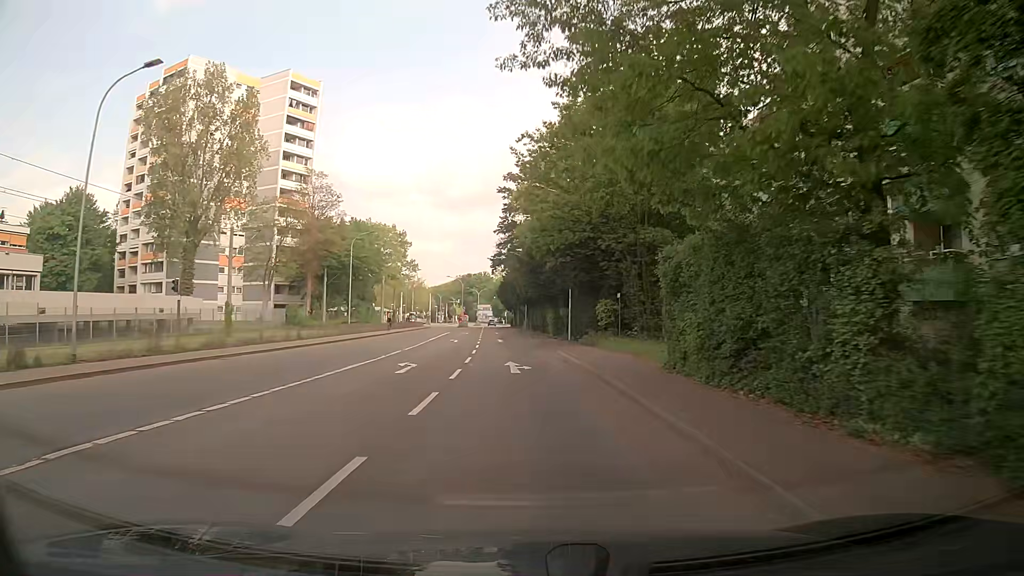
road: secondary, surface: asphalt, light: Day
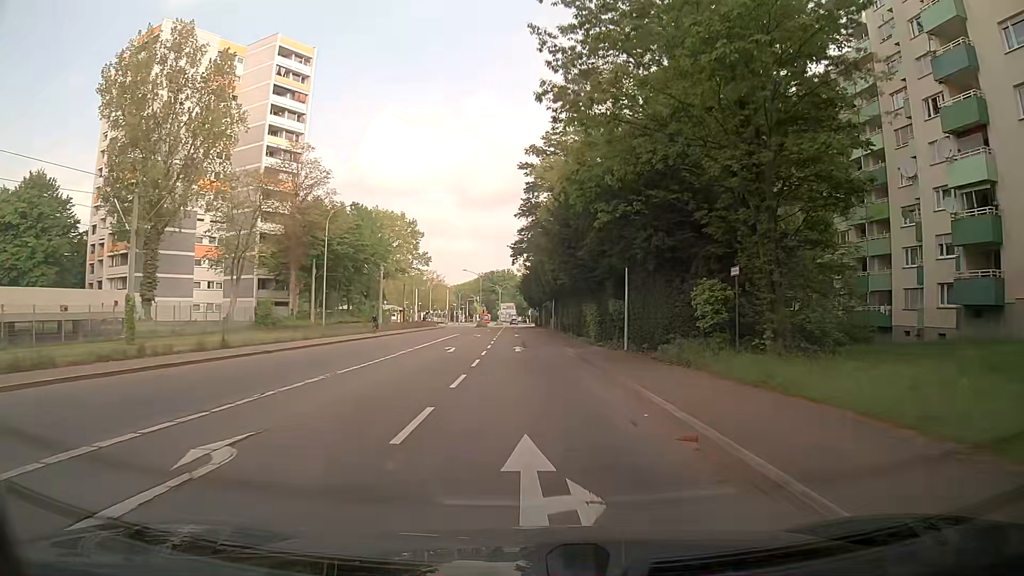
(-0.2, +14.5) m; -1°
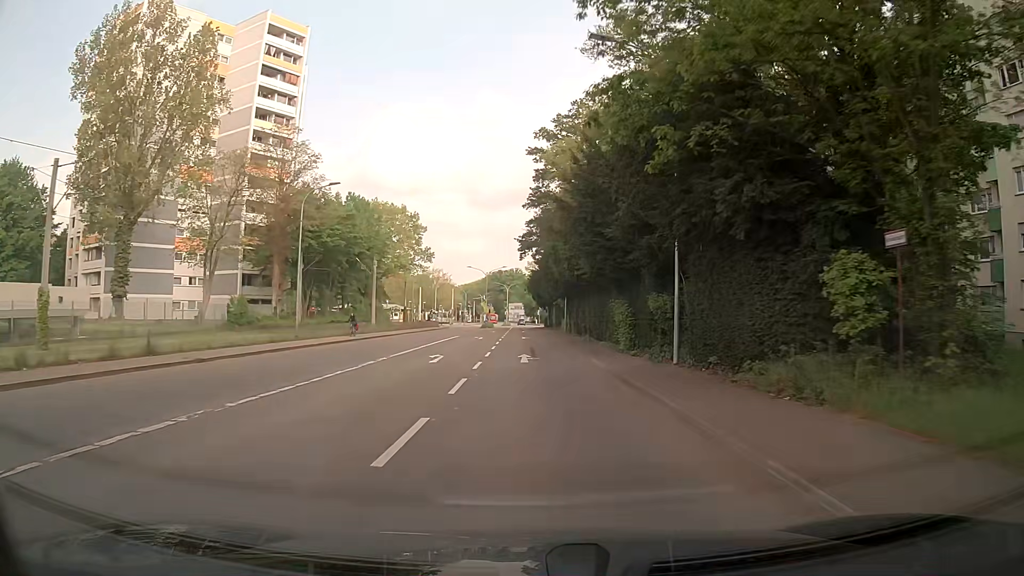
(-0.1, +7.2) m; -1°
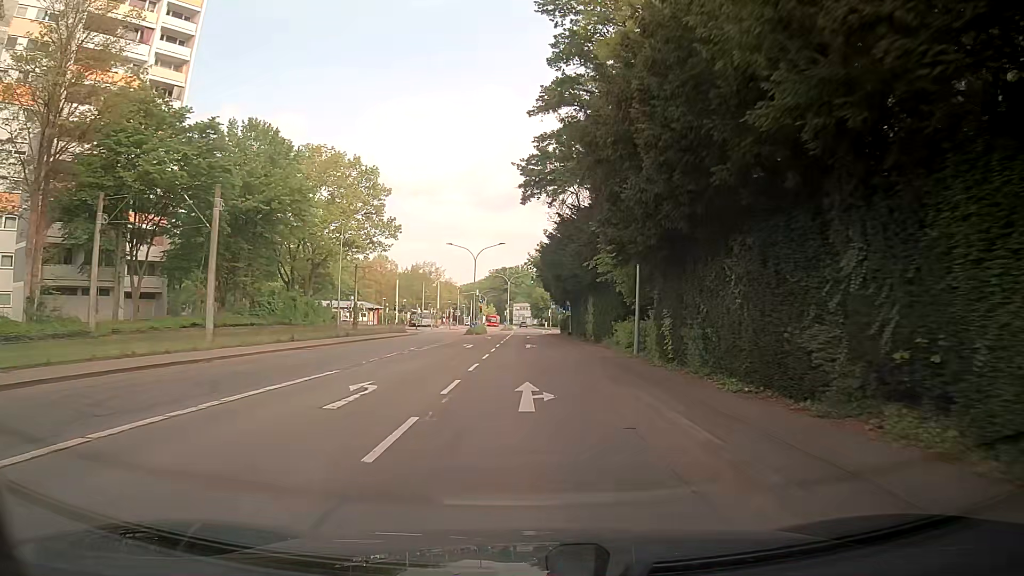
(-0.2, +36.0) m; 0°
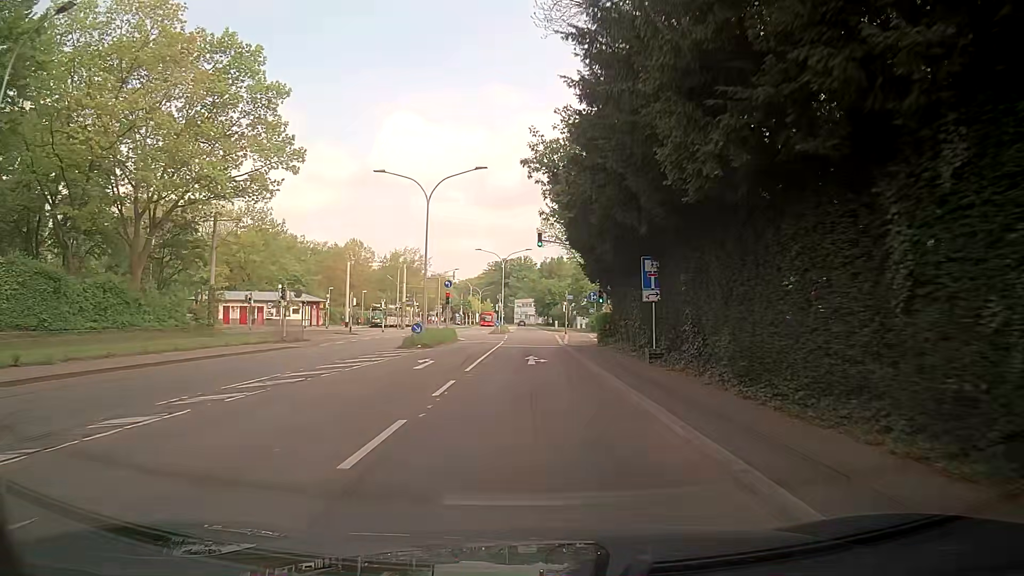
(-0.4, +36.5) m; -1°
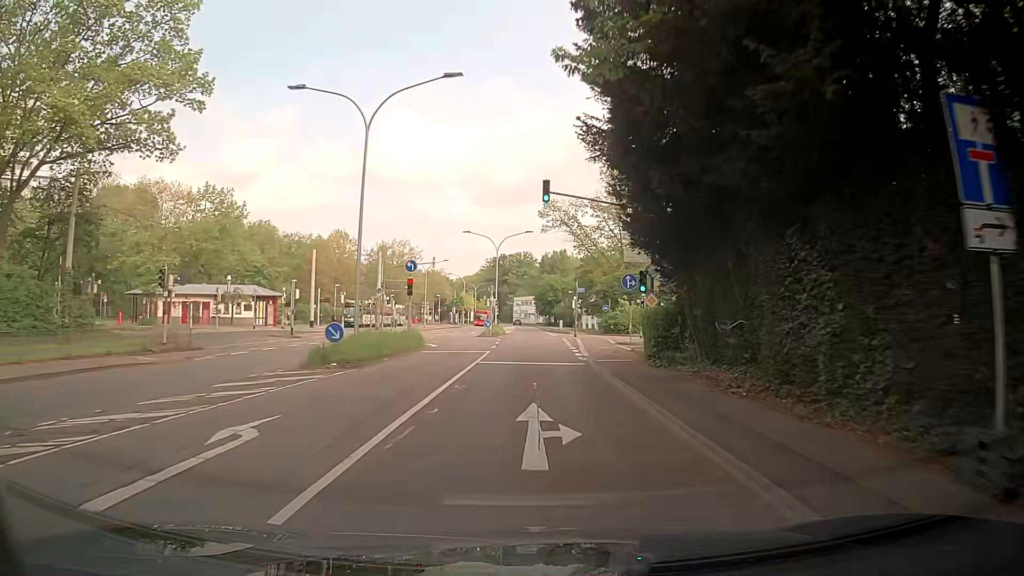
(0.0, +14.8) m; -1°
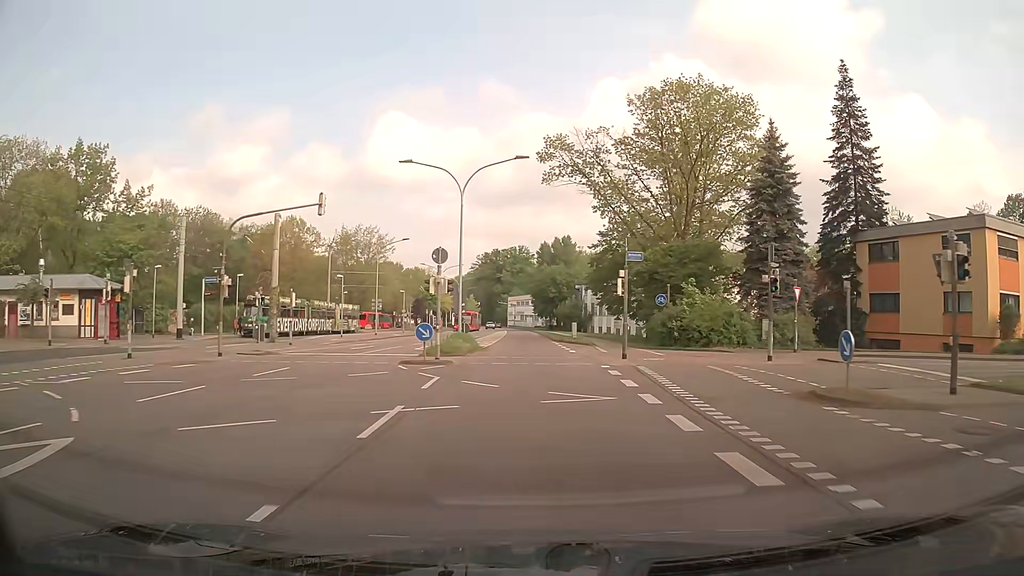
(+0.5, +29.7) m; +1°
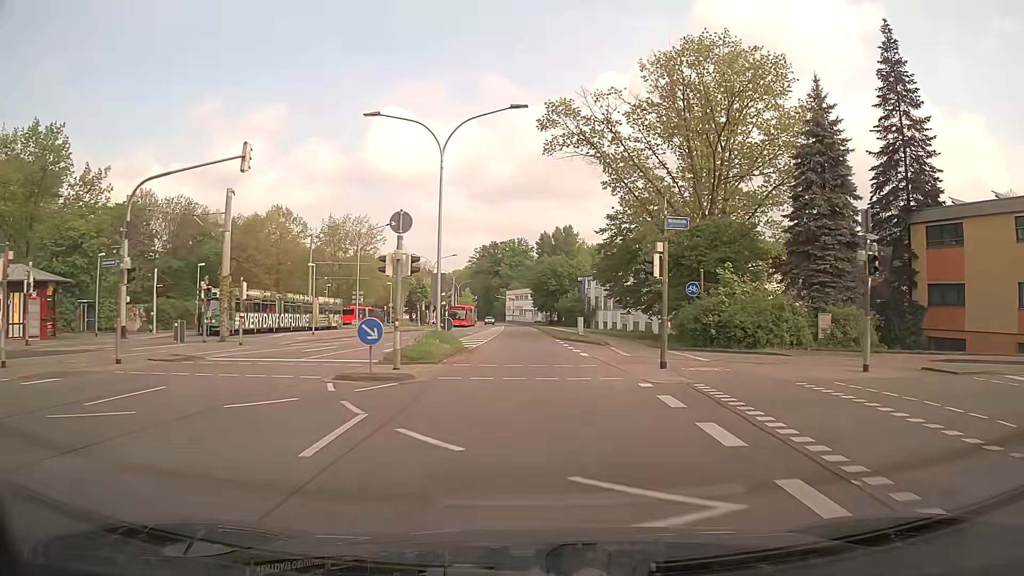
(0.0, +7.5) m; 0°
(0, +10) (0, +20) (0, +30) (0, +40) (0, +50) (0, +60) (0, +70) (-1, +80) (-1, +90) (-1, +100) m
